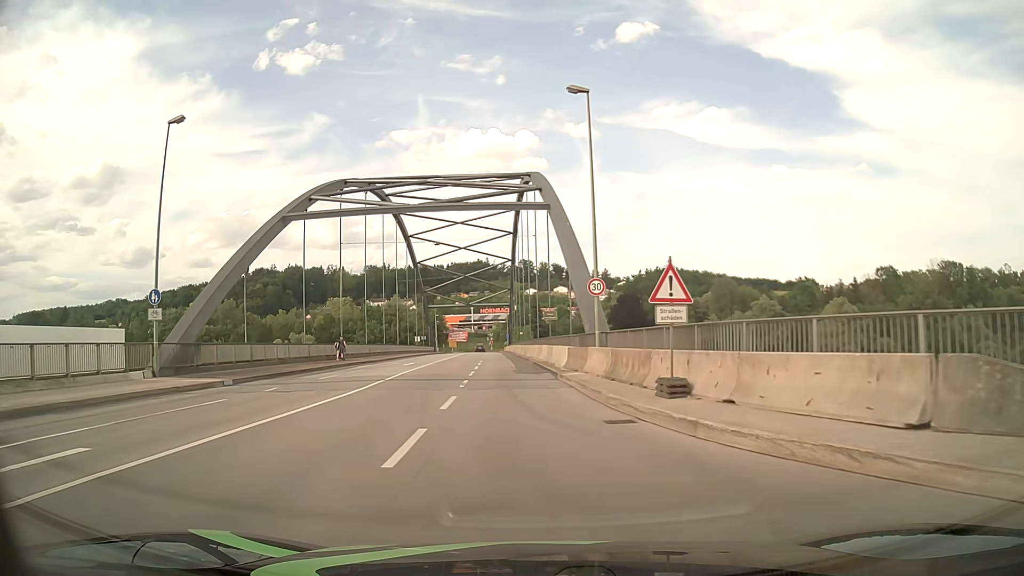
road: primary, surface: asphalt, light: Day
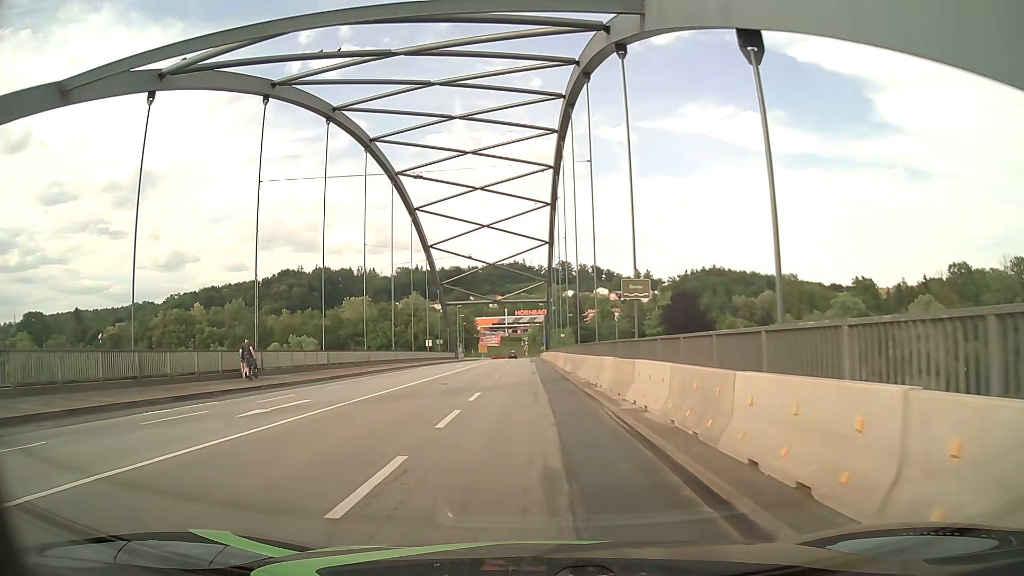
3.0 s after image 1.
(-0.7, +25.9) m; -3°
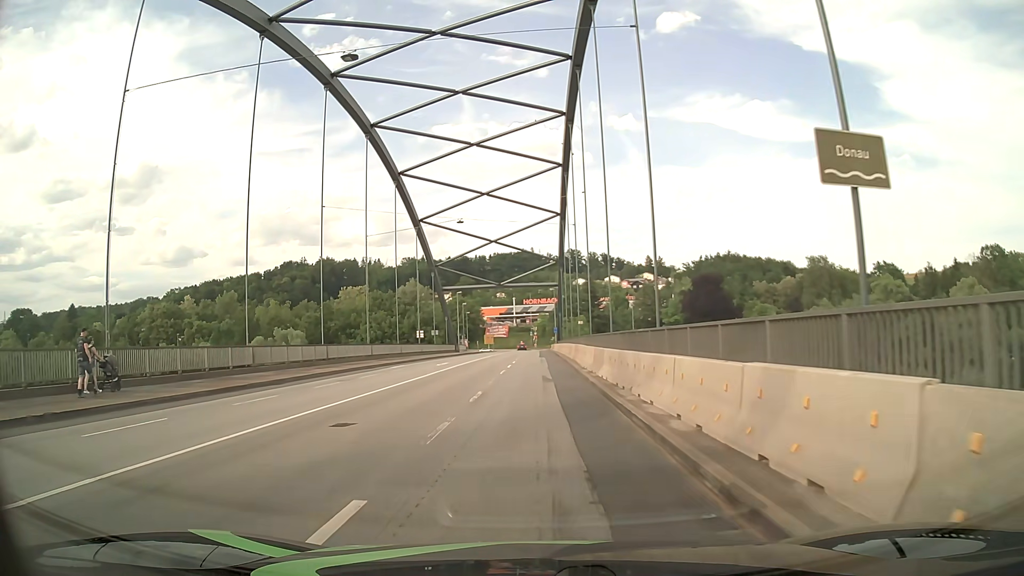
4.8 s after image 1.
(-0.1, +14.3) m; 0°
(0, +10) (0, +20) (-1, +30) (-1, +40) (-1, +50) (-1, +60) (-1, +70) (-1, +80) (-1, +90) (-1, +100) m
